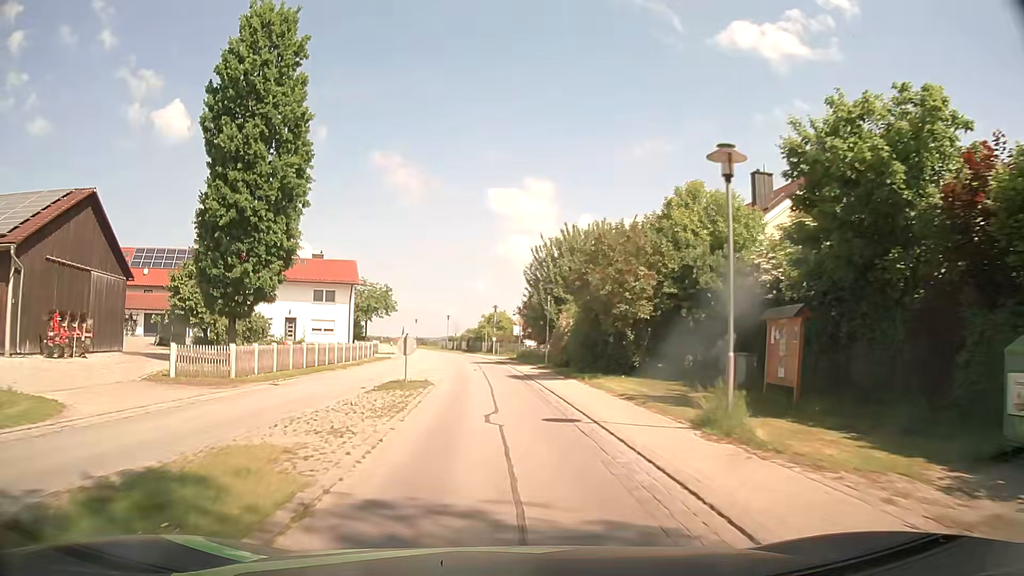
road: secondary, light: Day
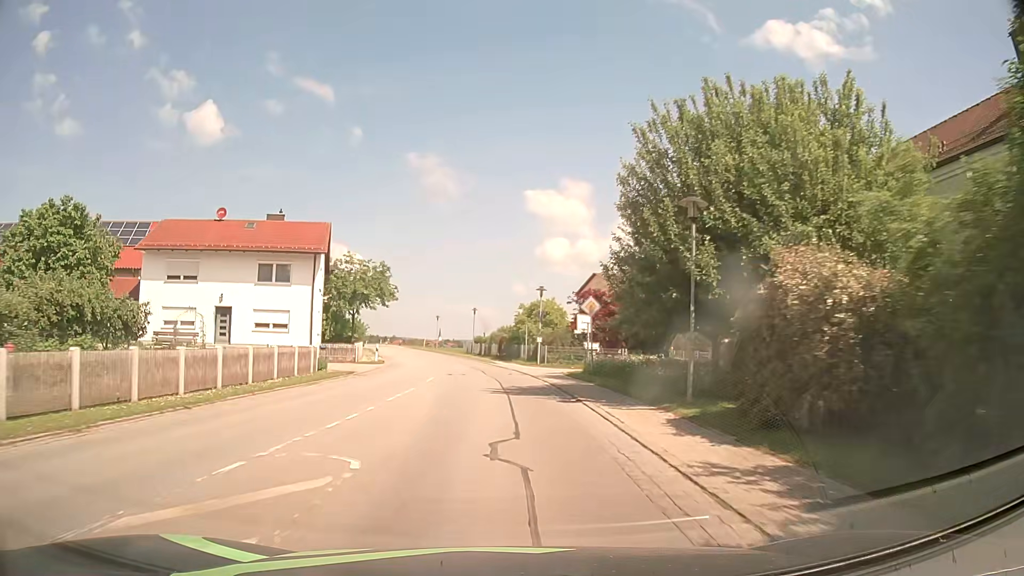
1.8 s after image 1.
(-0.5, +22.8) m; -3°
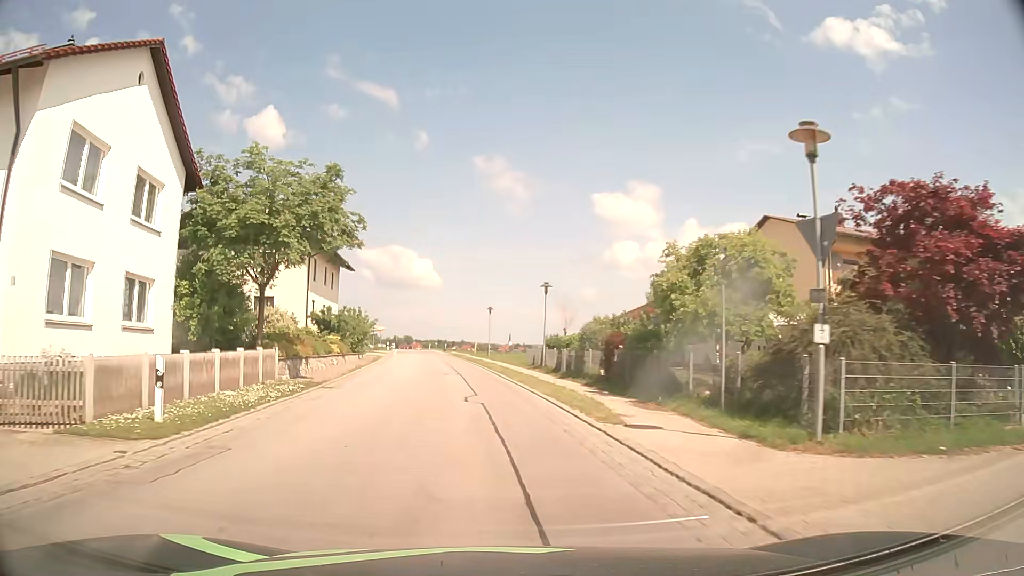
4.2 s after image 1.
(-1.2, +30.4) m; -6°
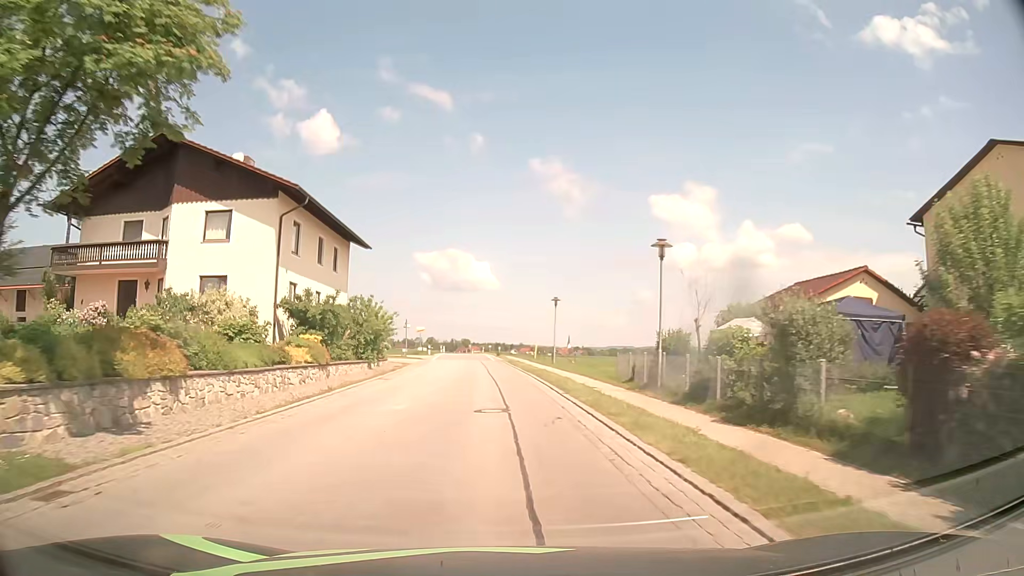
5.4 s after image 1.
(-0.7, +15.2) m; -5°
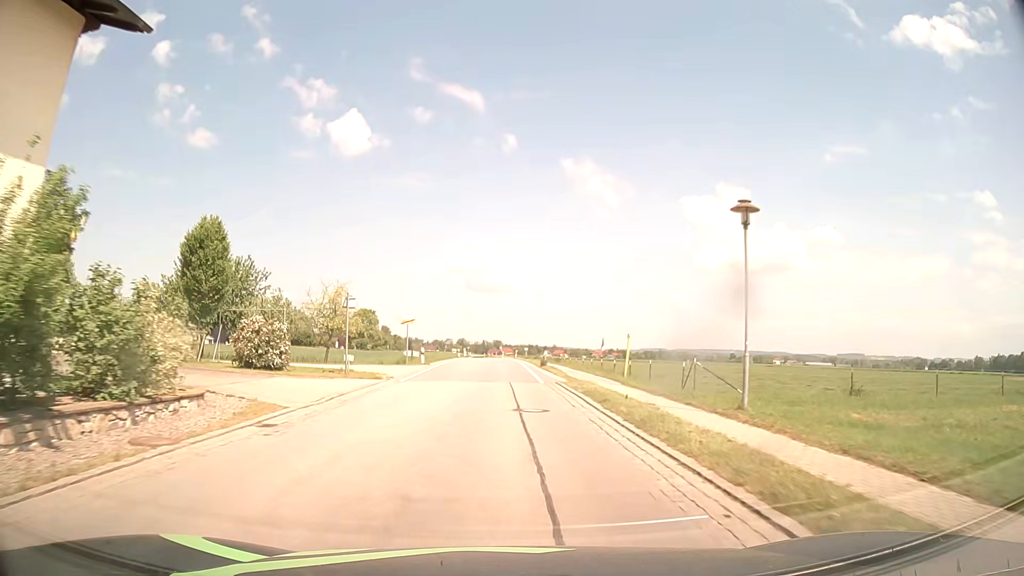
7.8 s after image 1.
(-1.1, +31.2) m; -3°
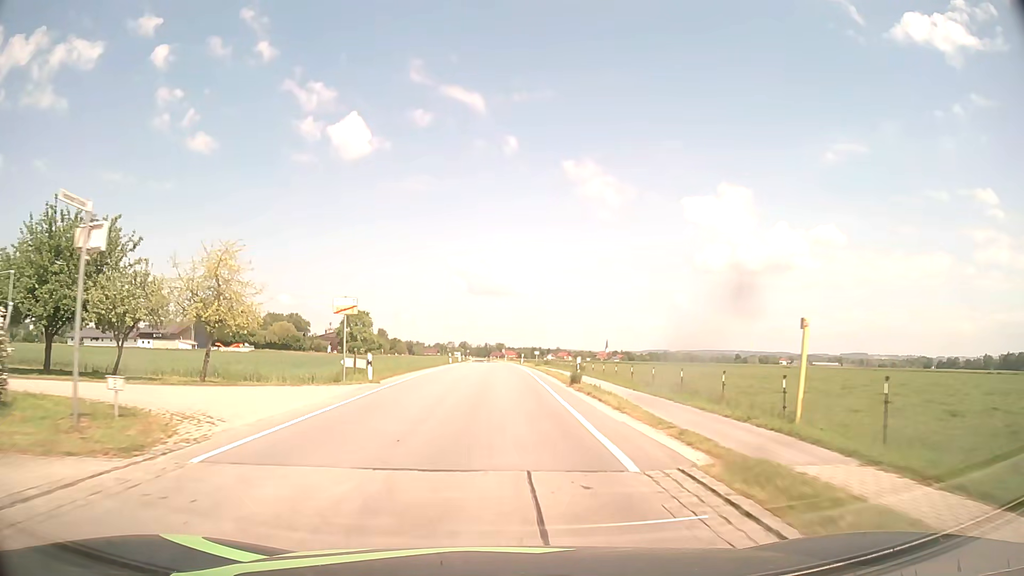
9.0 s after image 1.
(0.0, +17.3) m; 0°
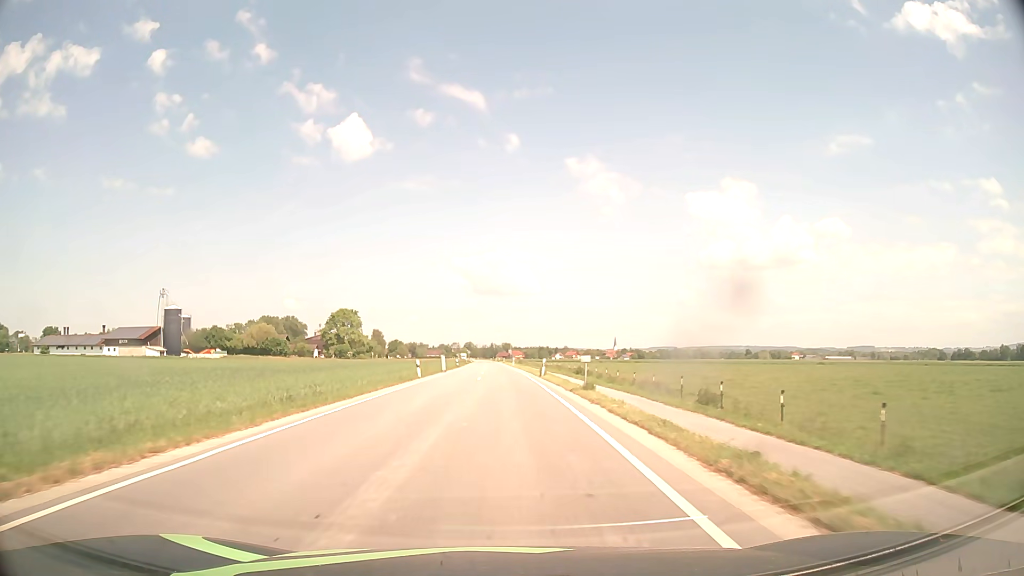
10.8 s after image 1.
(-0.1, +28.6) m; 0°
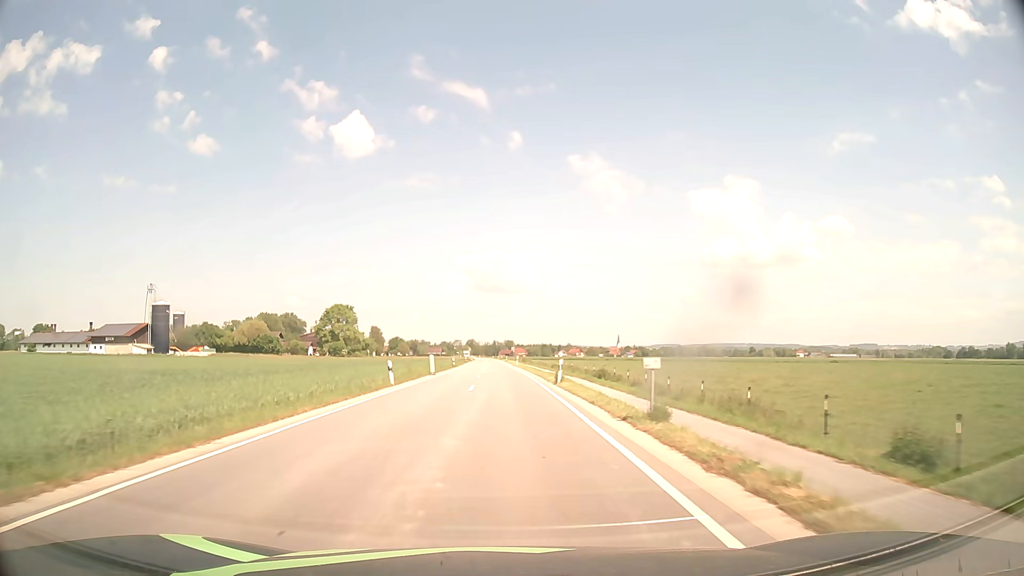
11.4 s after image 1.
(0.0, +10.2) m; 0°
